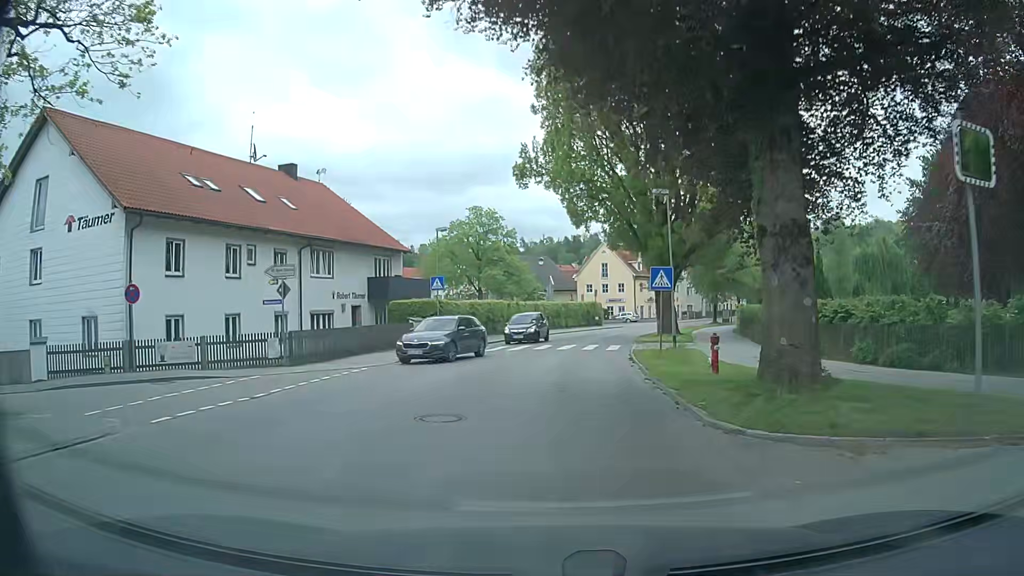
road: tertiary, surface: asphalt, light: Day
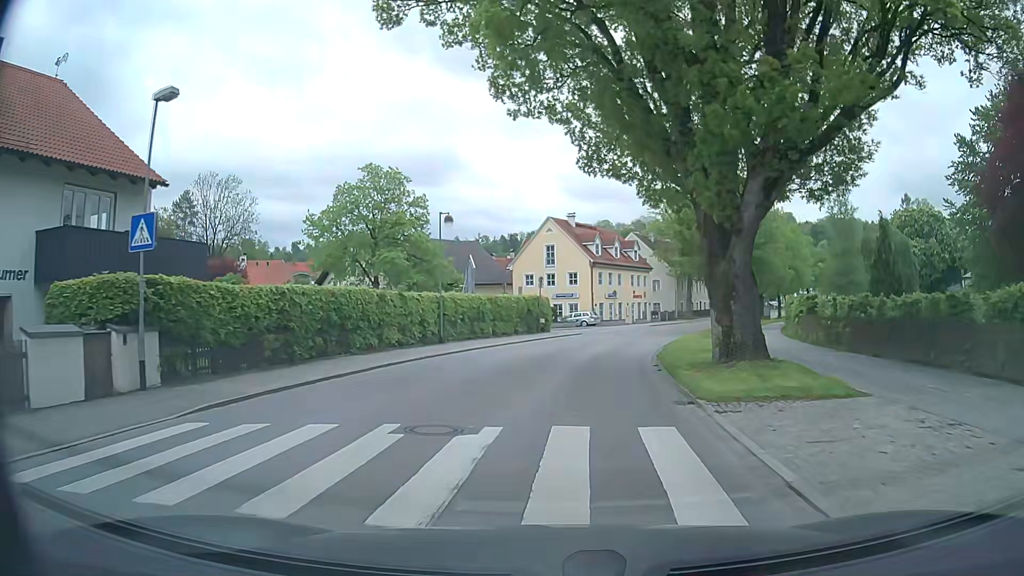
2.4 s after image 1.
(+1.0, +23.6) m; +4°
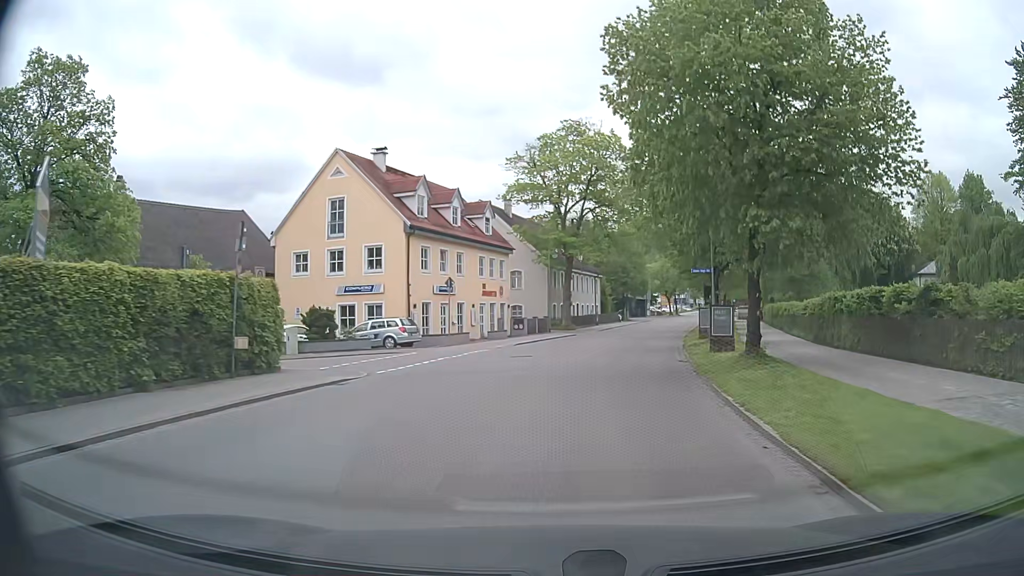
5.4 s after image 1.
(+3.3, +29.1) m; +14°
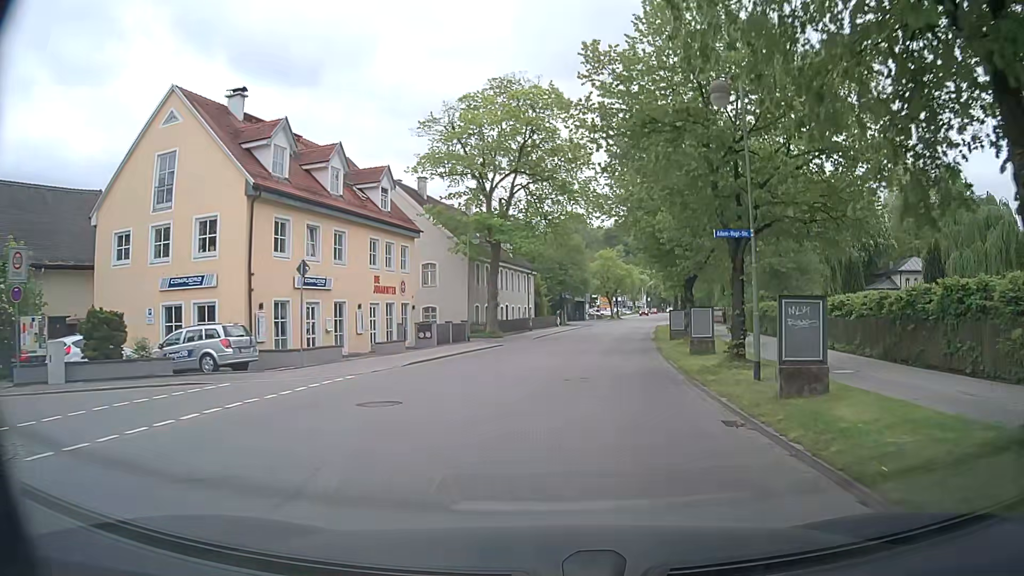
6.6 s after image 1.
(+0.6, +11.8) m; +5°
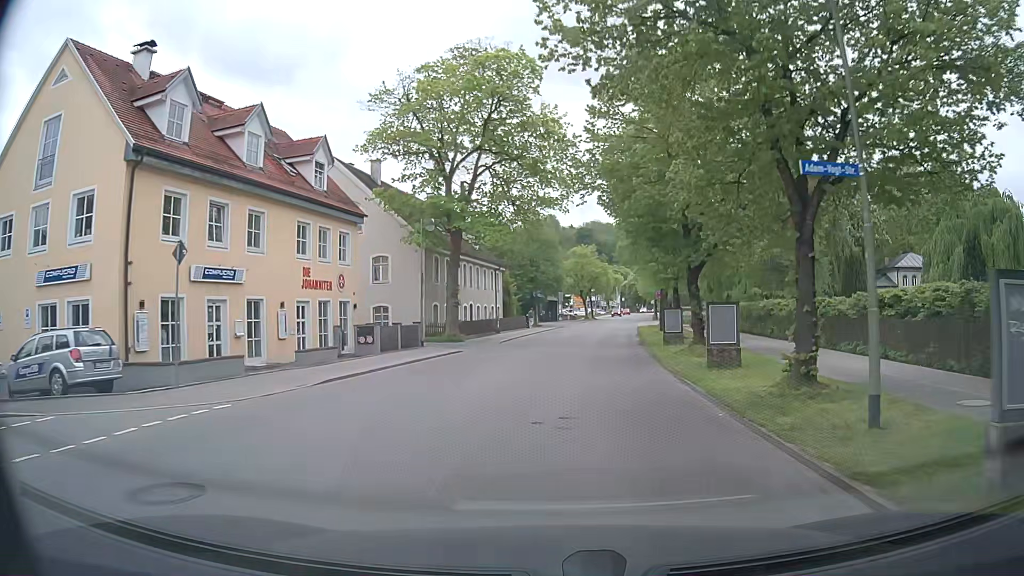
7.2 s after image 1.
(+0.1, +5.9) m; +2°
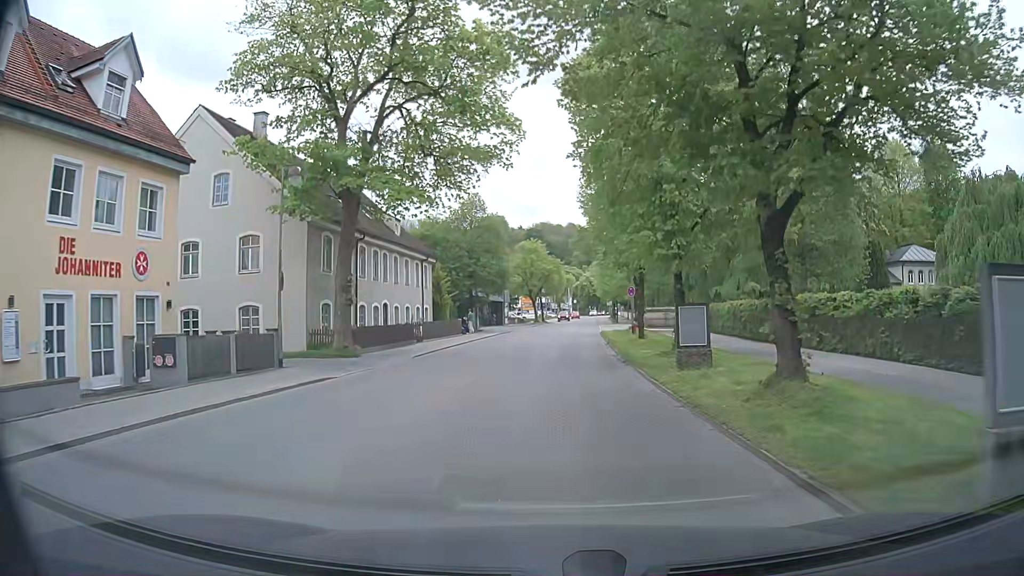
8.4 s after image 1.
(+0.5, +12.0) m; +4°
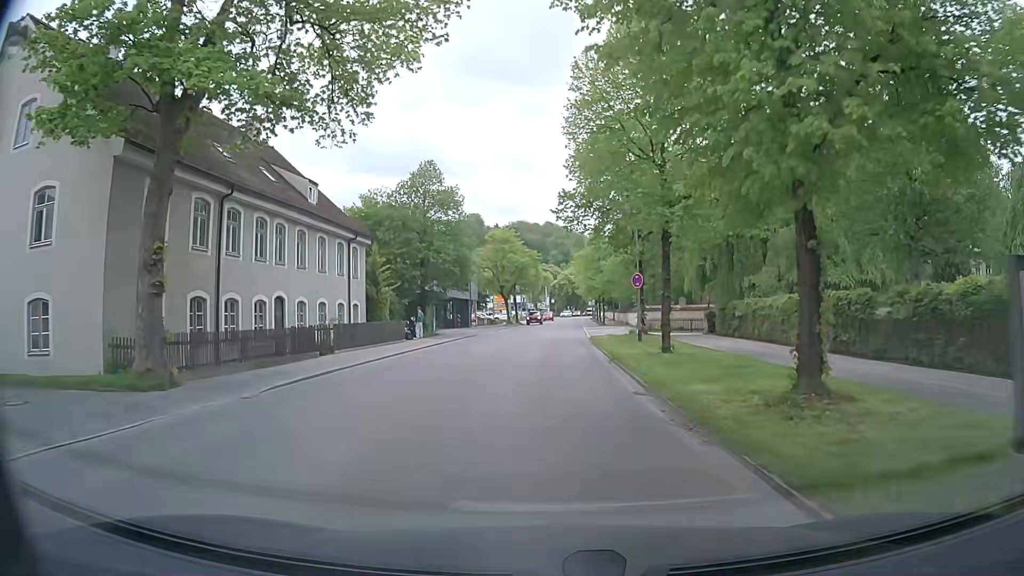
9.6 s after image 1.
(+0.3, +12.4) m; +2°
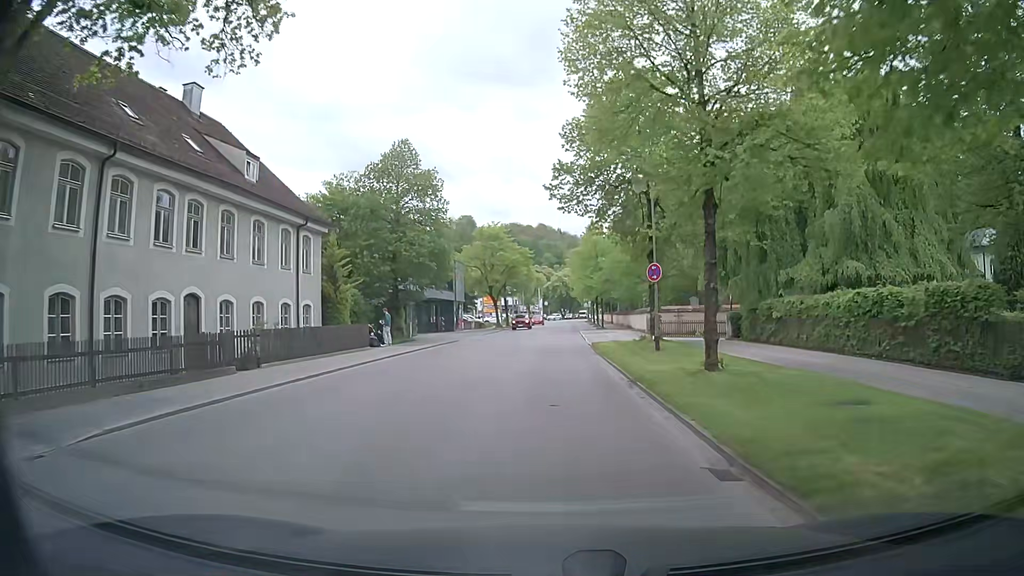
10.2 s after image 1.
(0.0, +6.4) m; +1°
(0, +10) (0, +20) (0, +30) (0, +40) (0, +50) (+1, +60) (+1, +70) (+1, +80) (+1, +90) (+2, +100) m
